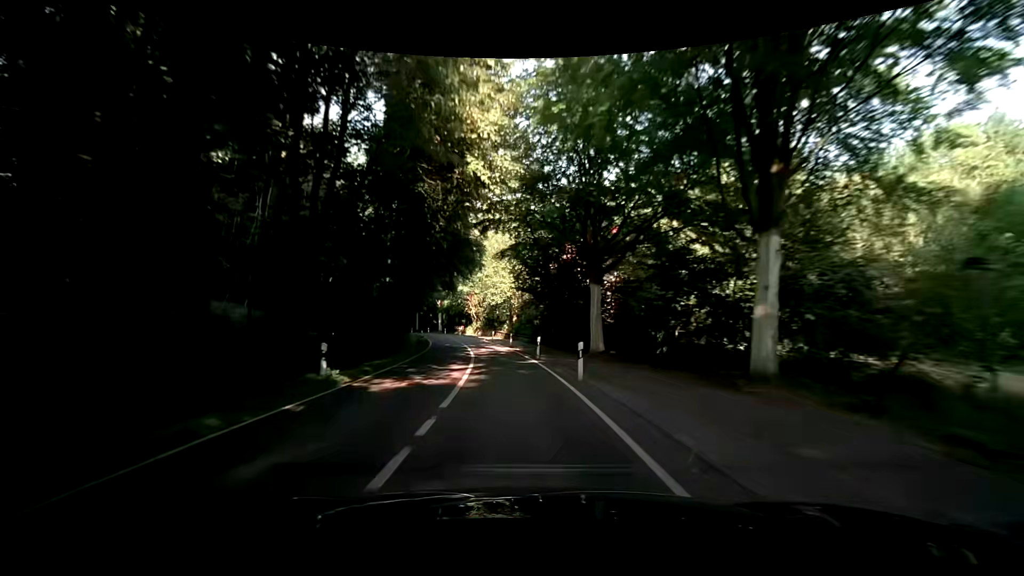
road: secondary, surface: asphalt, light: Day
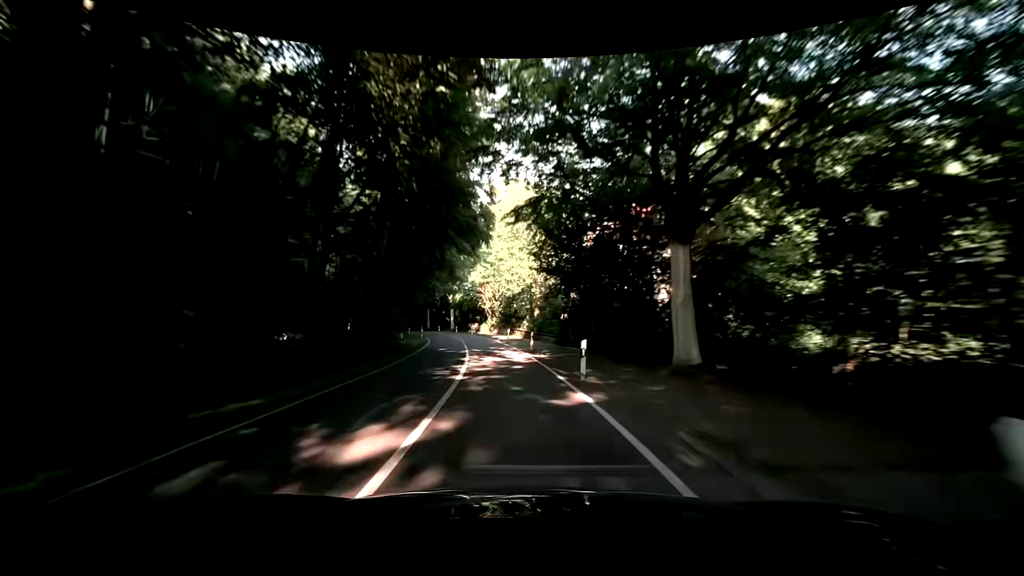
(-0.3, +12.0) m; -2°
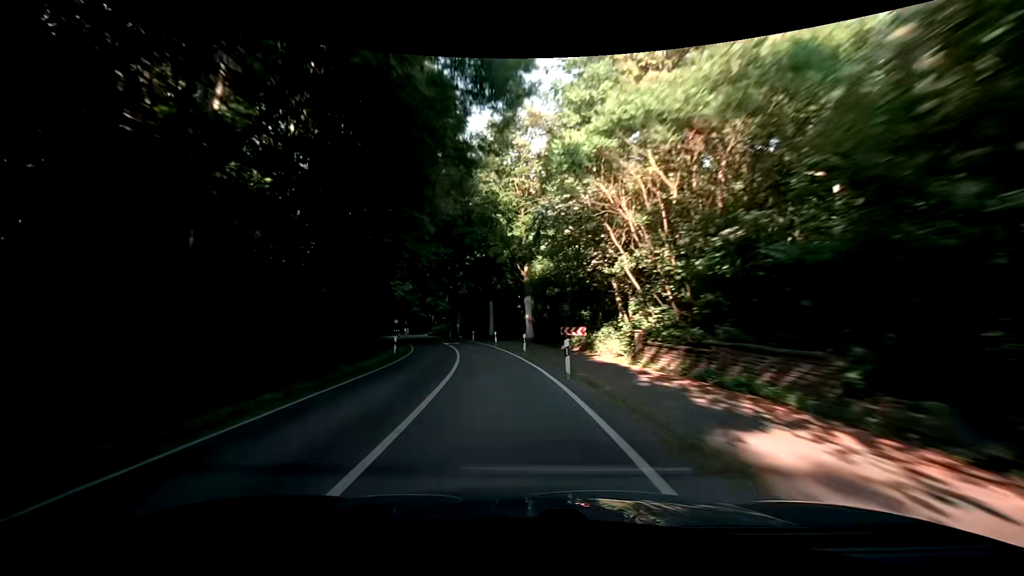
(-5.1, +49.6) m; -11°
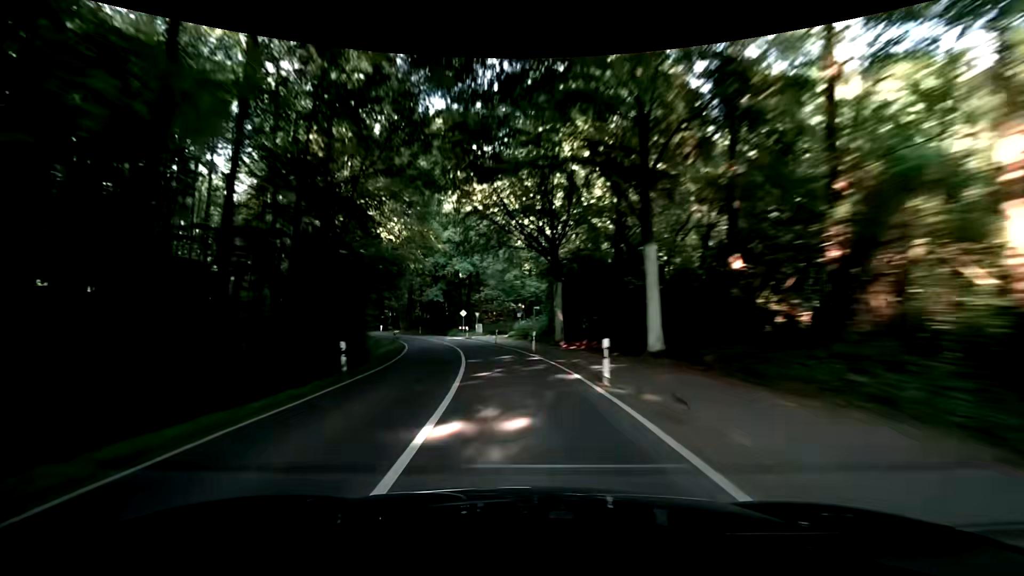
(-4.2, +38.9) m; -12°
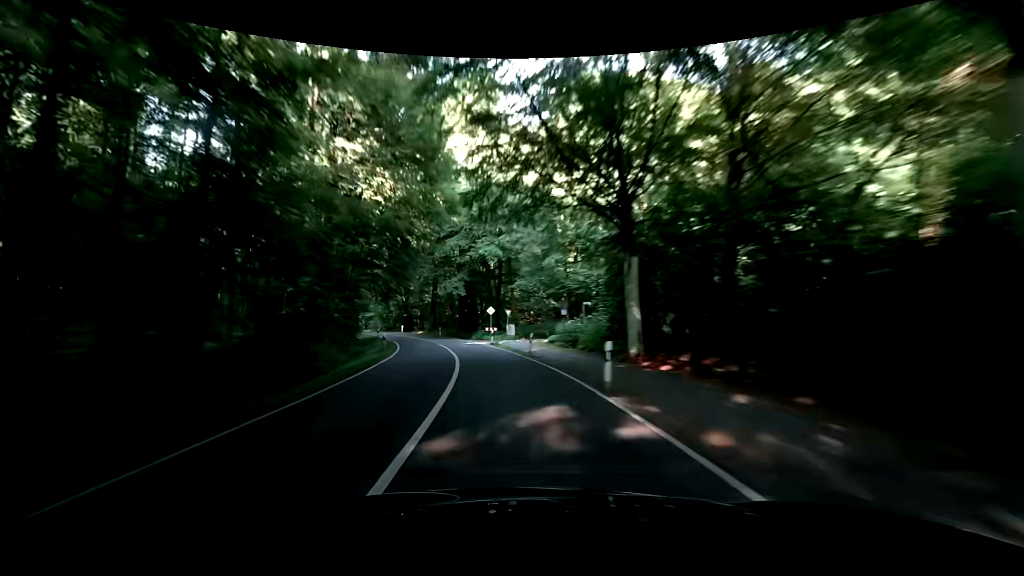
(-0.5, +13.1) m; -4°
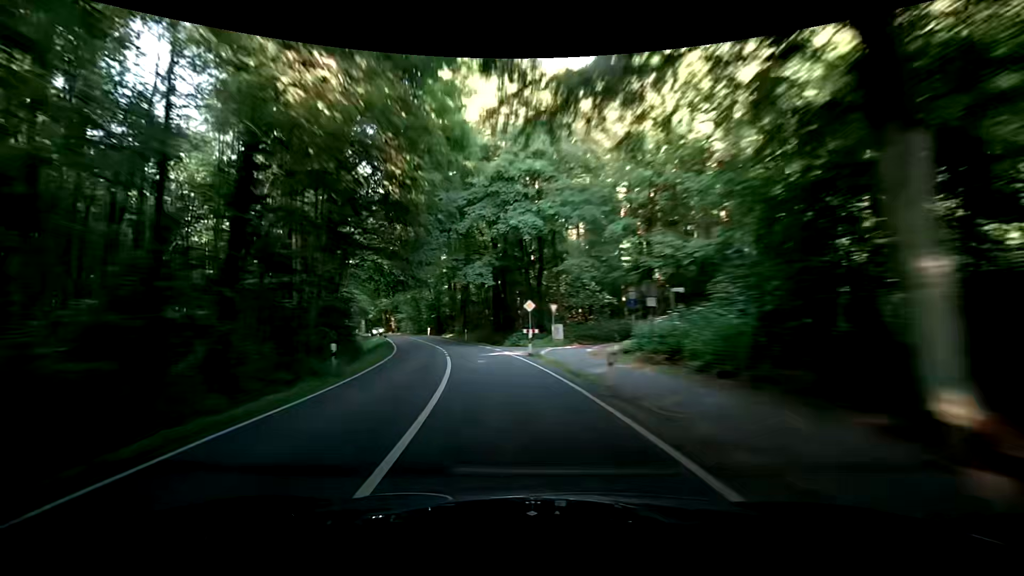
(-0.6, +13.0) m; -5°
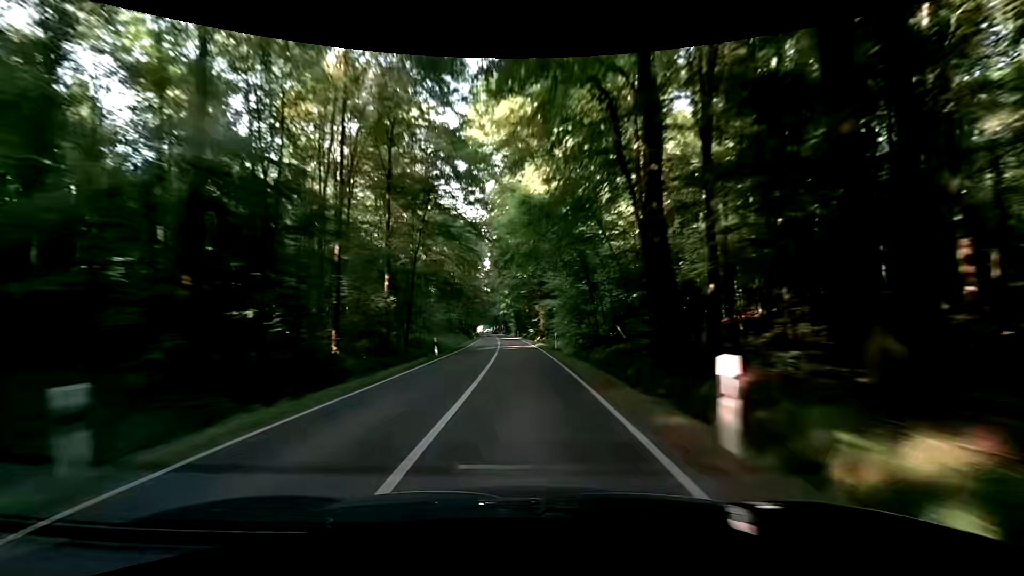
(-12.8, +63.7) m; -18°
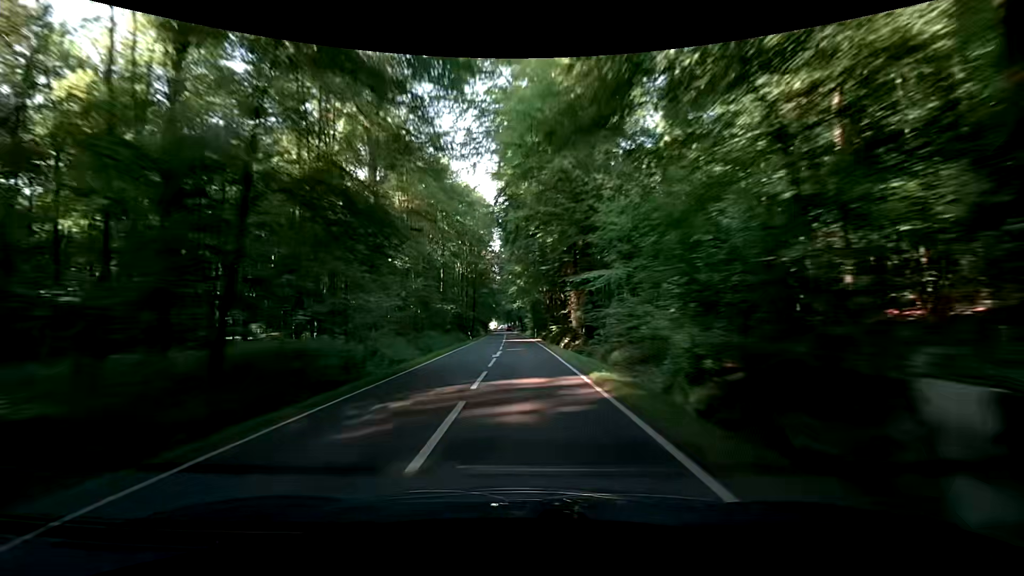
(-0.9, +25.7) m; -3°
(0, +10) (0, +20) (-1, +30) (-1, +40) (-2, +50) (-2, +60) (-2, +70) (-3, +80) (-3, +90) (-4, +100) m
